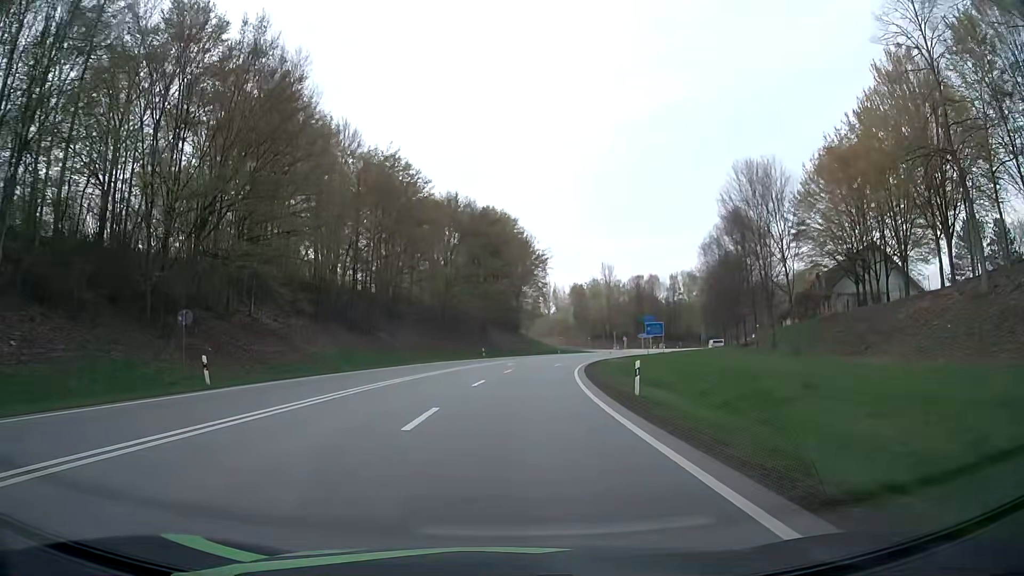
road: primary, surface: asphalt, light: Day
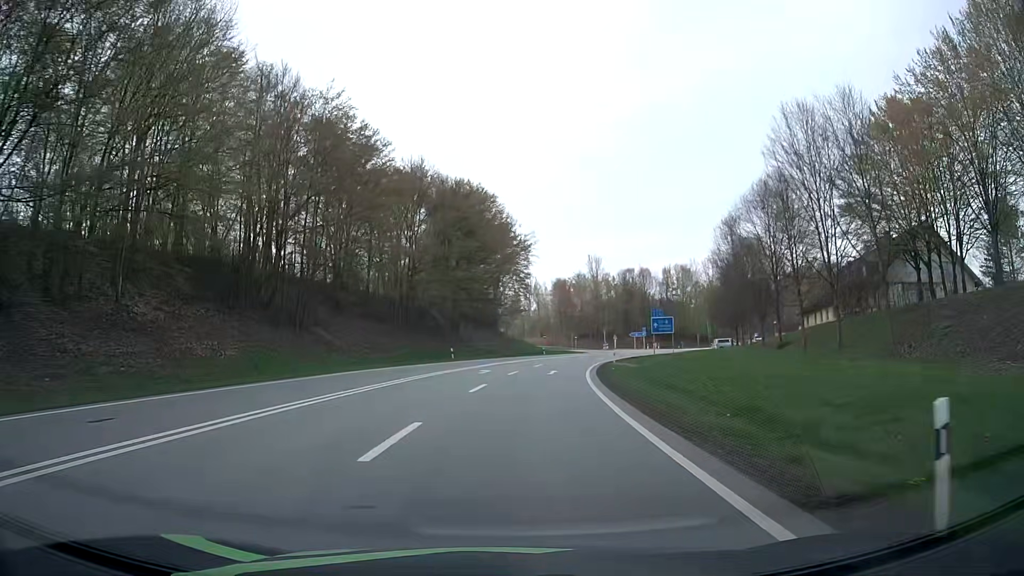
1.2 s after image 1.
(+0.3, +15.3) m; +2°
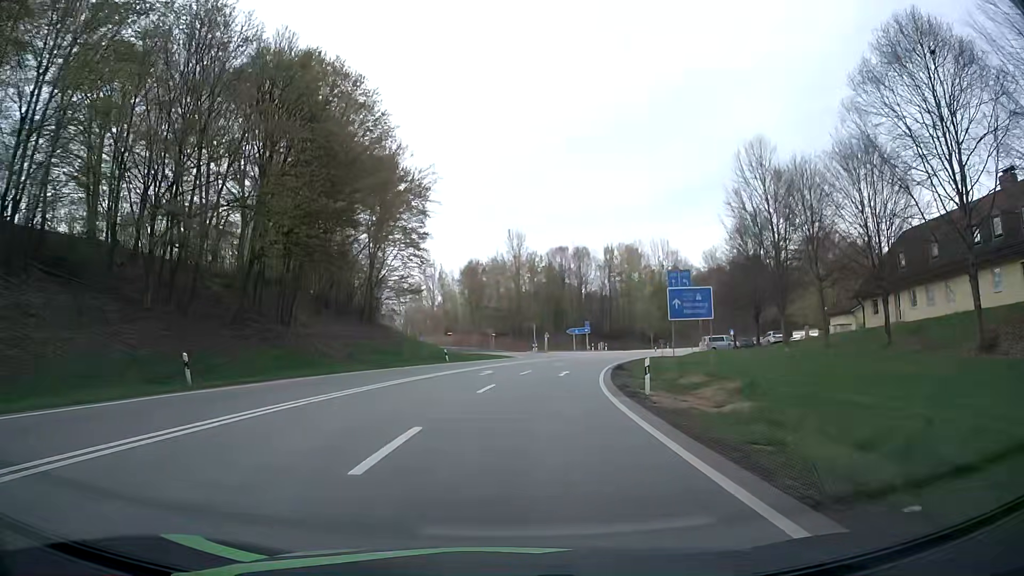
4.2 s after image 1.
(+2.4, +36.7) m; +8°
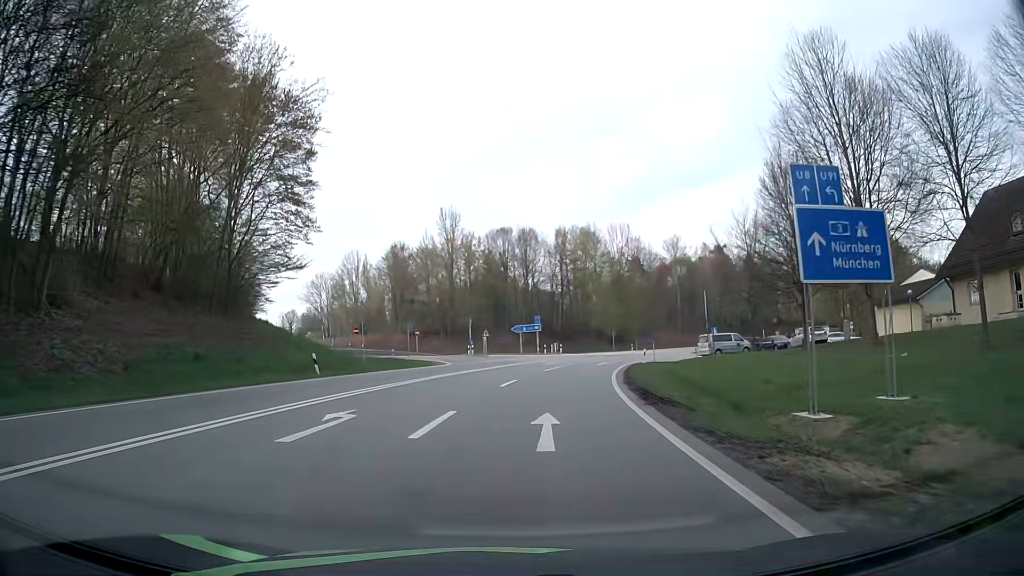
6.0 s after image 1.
(+1.0, +21.3) m; +5°
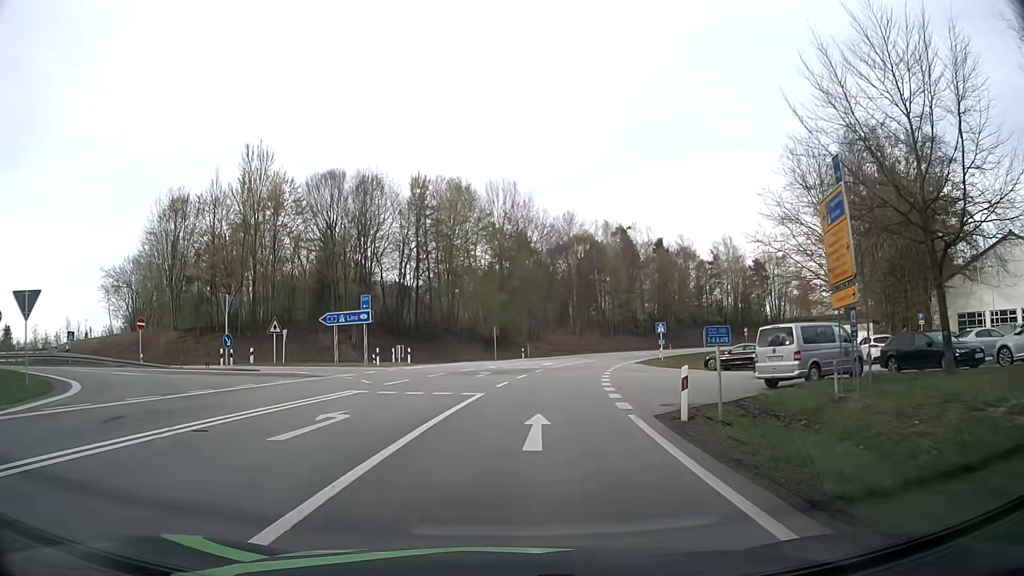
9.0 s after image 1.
(+3.6, +35.2) m; +12°
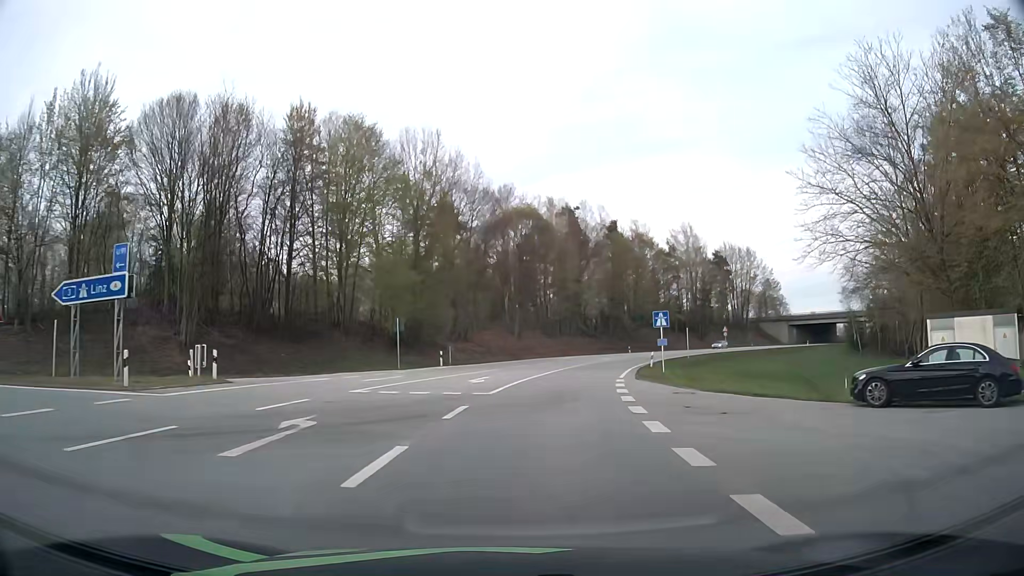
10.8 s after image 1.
(+1.2, +22.2) m; +6°
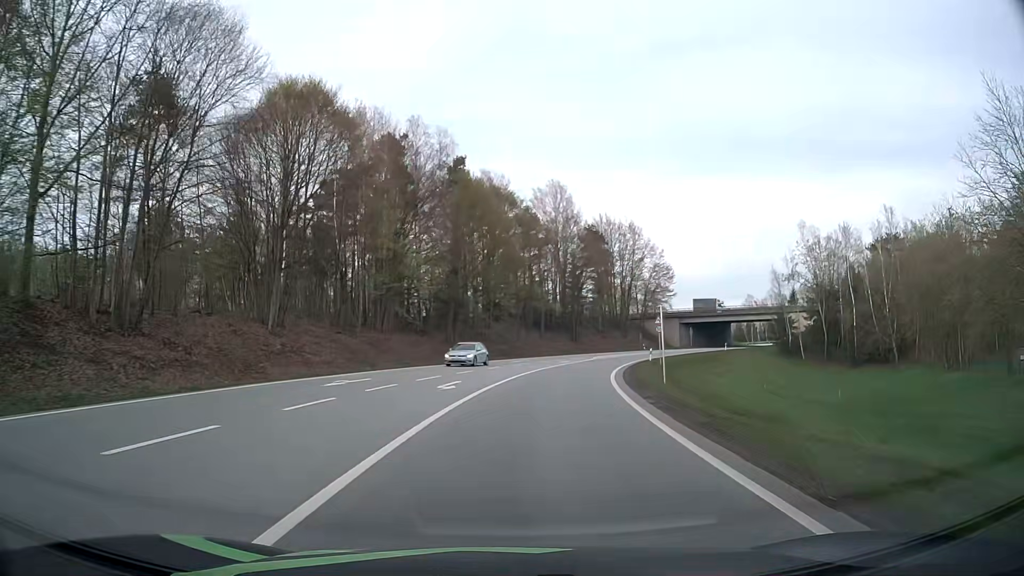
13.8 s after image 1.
(+4.9, +40.2) m; +14°
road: motorway_link
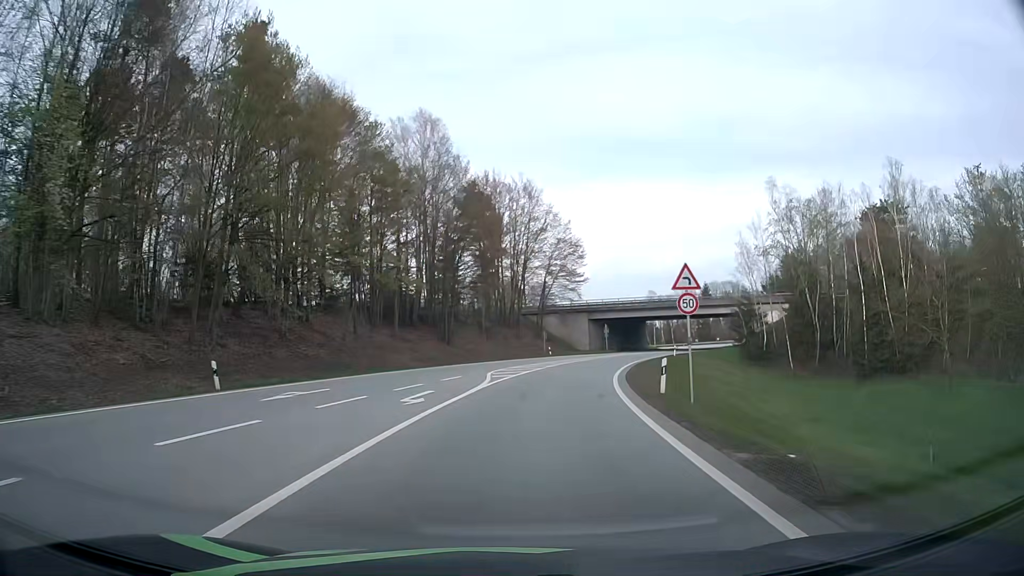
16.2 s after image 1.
(+3.2, +33.8) m; +11°
(0, +10) (+1, +20) (+2, +30) (+4, +40) (+7, +49) (+9, +59) (+13, +68) (+17, +78) (+21, +87) (+26, +95) m
